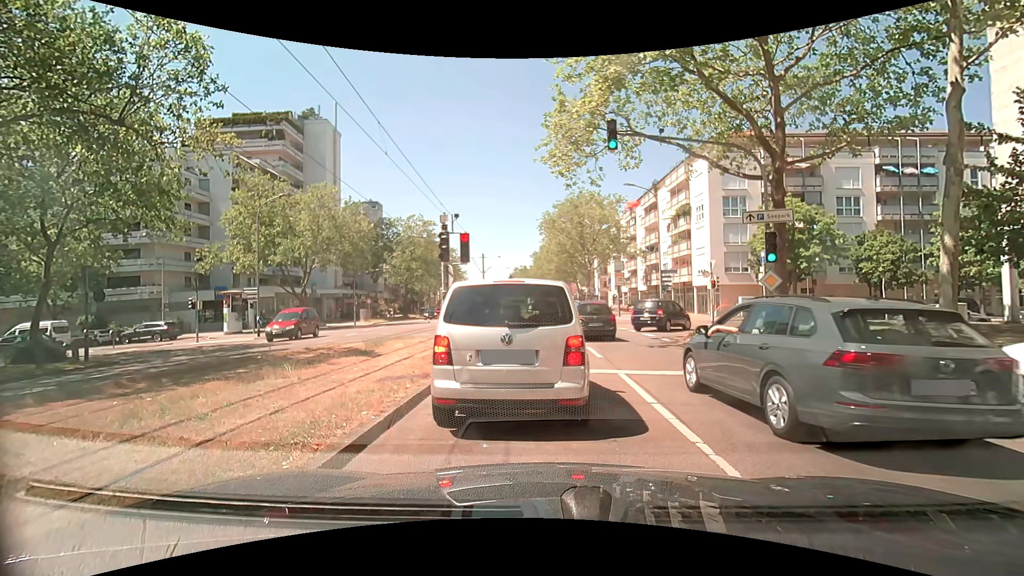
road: tertiary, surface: asphalt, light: Day
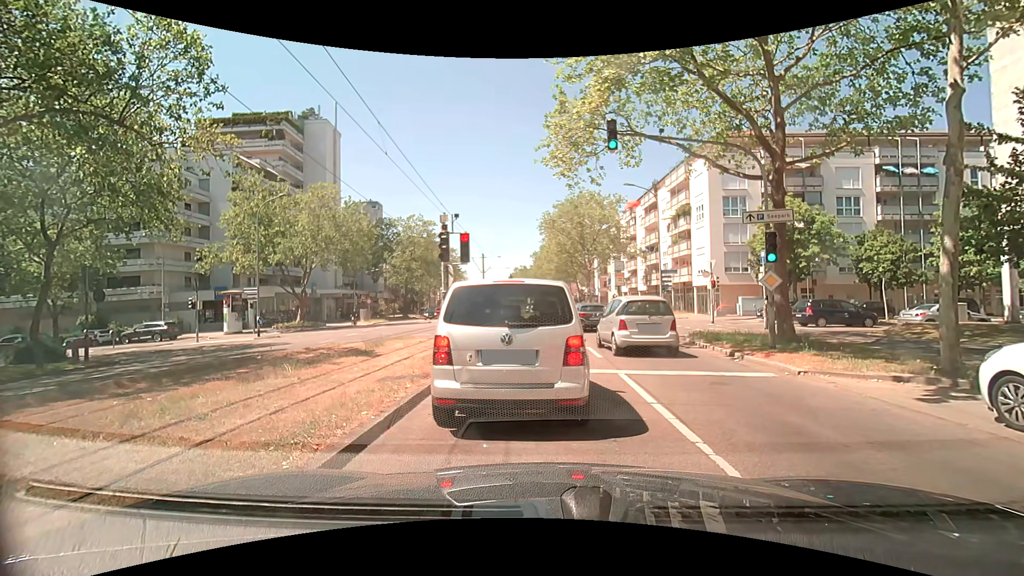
(0.0, 0.0) m; 0°
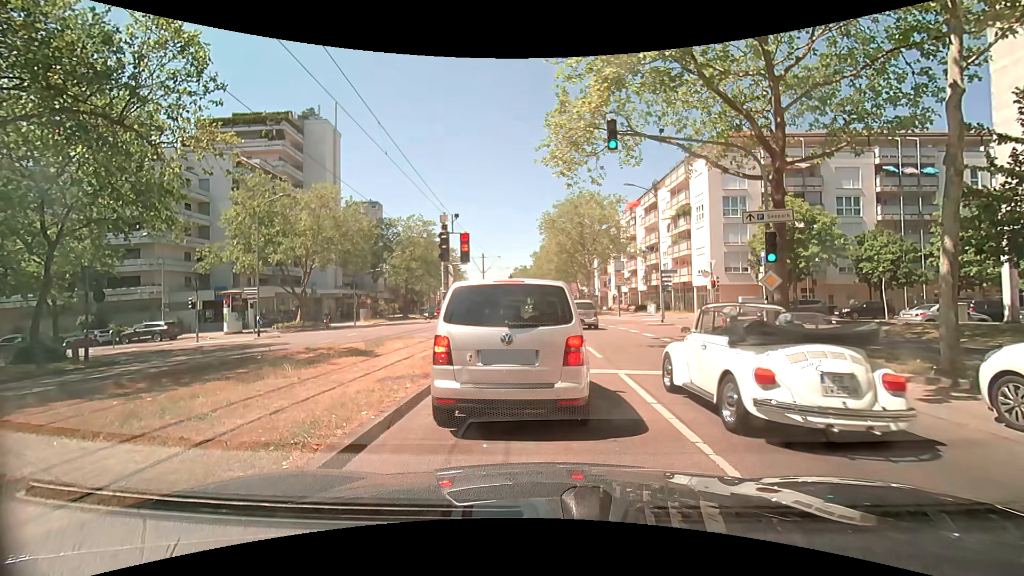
(0.0, 0.0) m; 0°
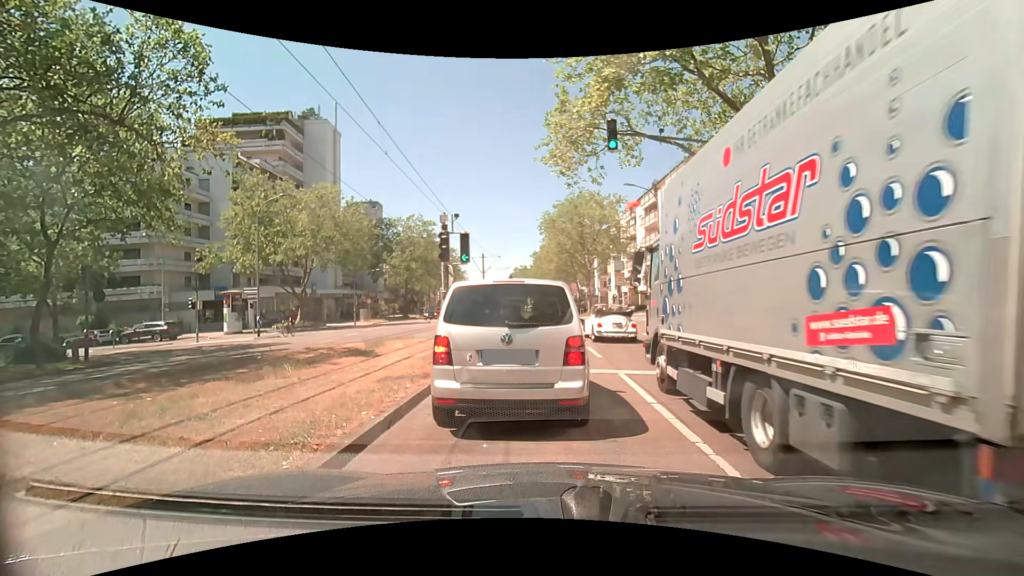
(0.0, 0.0) m; 0°
